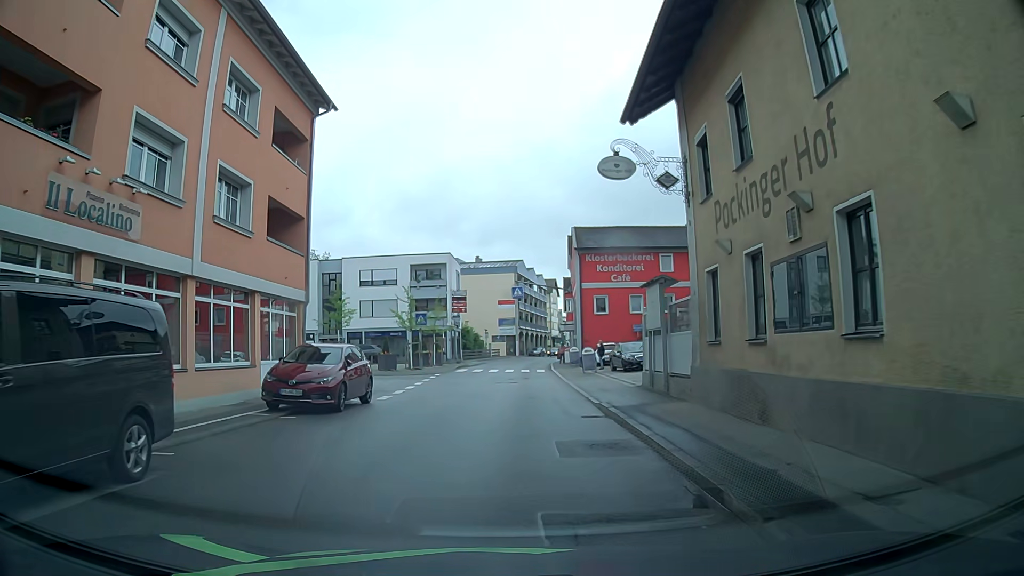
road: secondary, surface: asphalt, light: Day
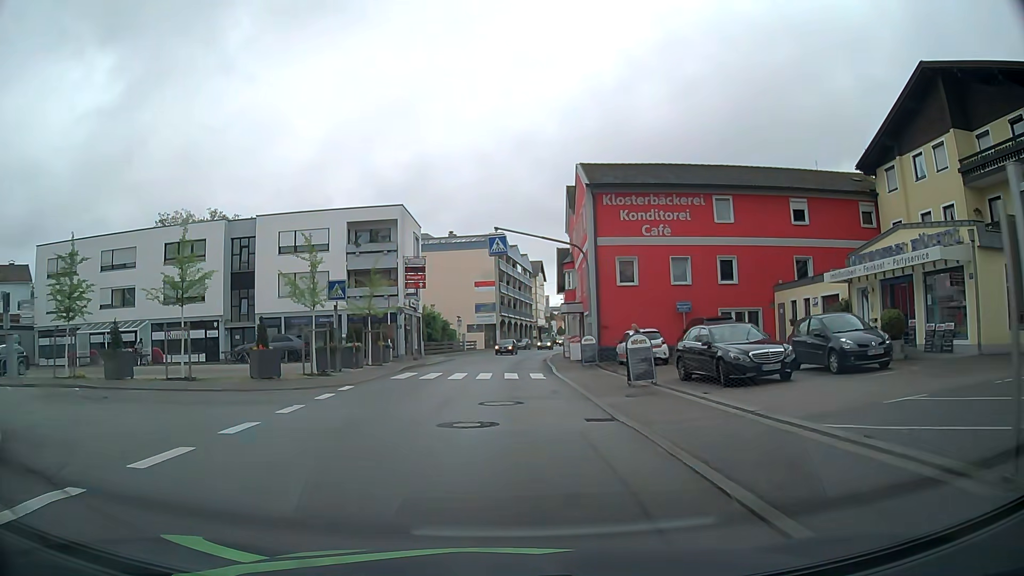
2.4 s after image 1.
(+0.7, +17.8) m; +2°
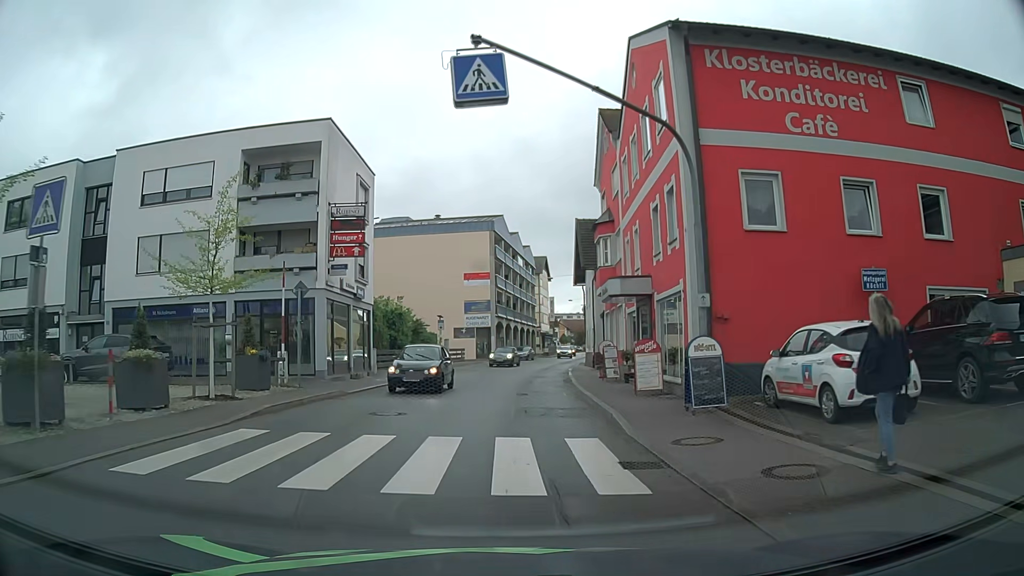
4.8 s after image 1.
(+0.1, +18.0) m; +1°
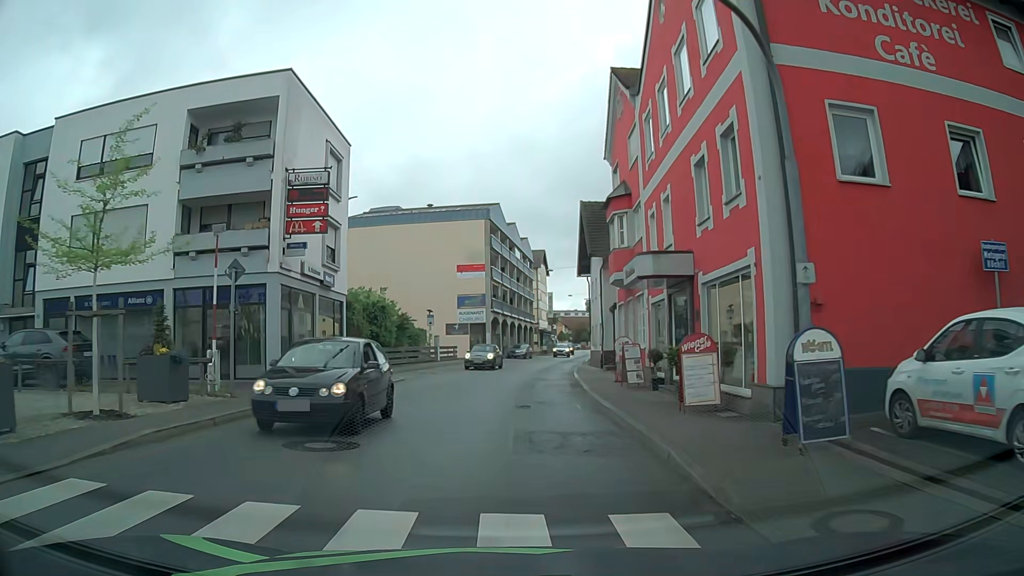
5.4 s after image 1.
(0.0, +4.8) m; +1°
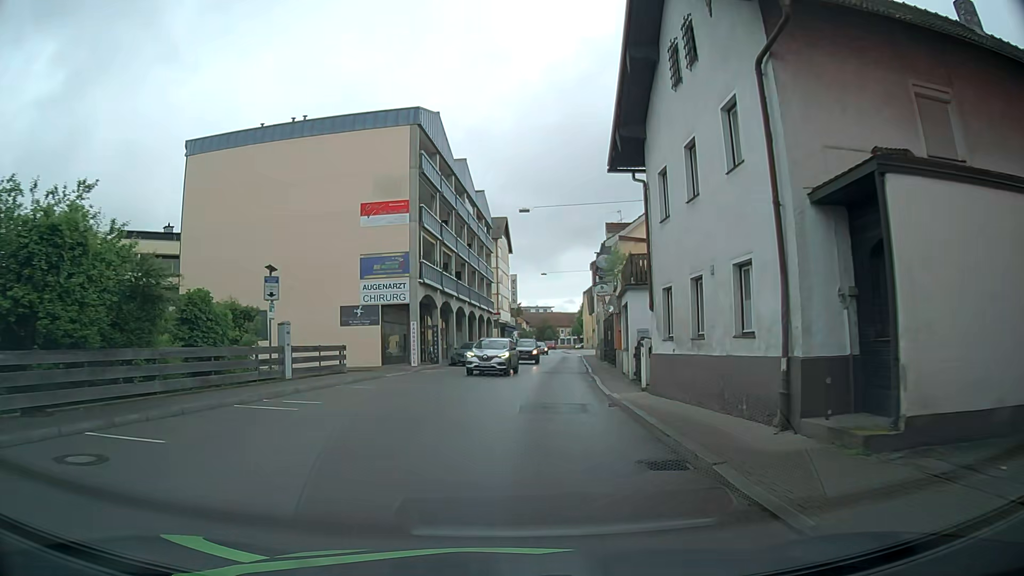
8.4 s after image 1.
(+0.1, +26.3) m; +2°
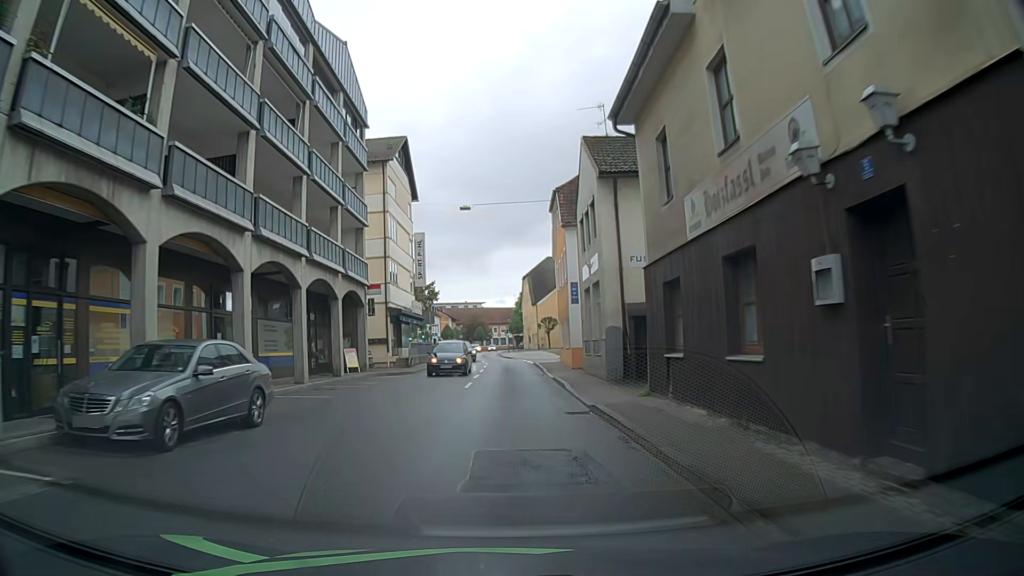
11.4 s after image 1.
(+1.9, +31.5) m; +7°
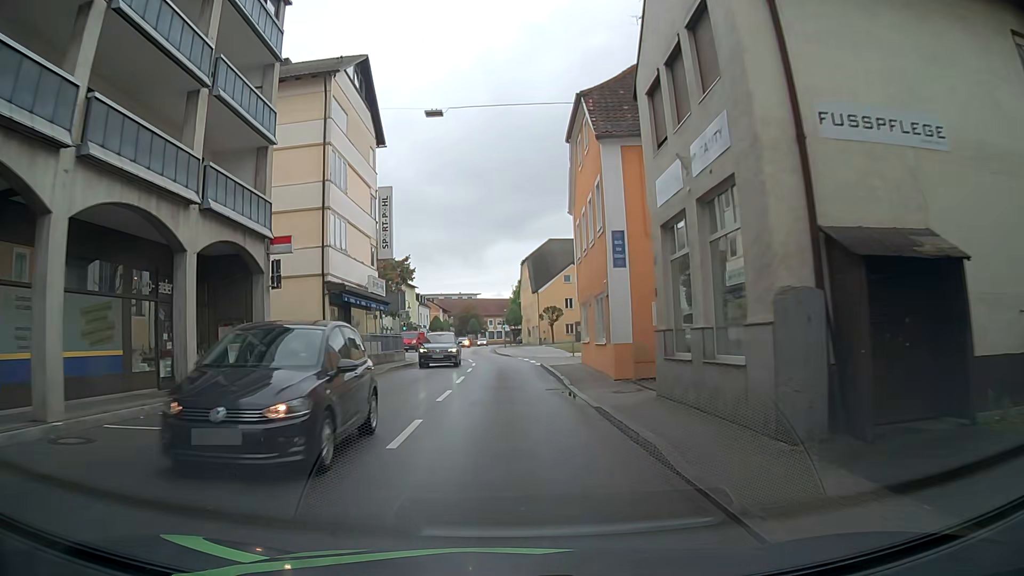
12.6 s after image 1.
(-0.2, +13.3) m; 0°
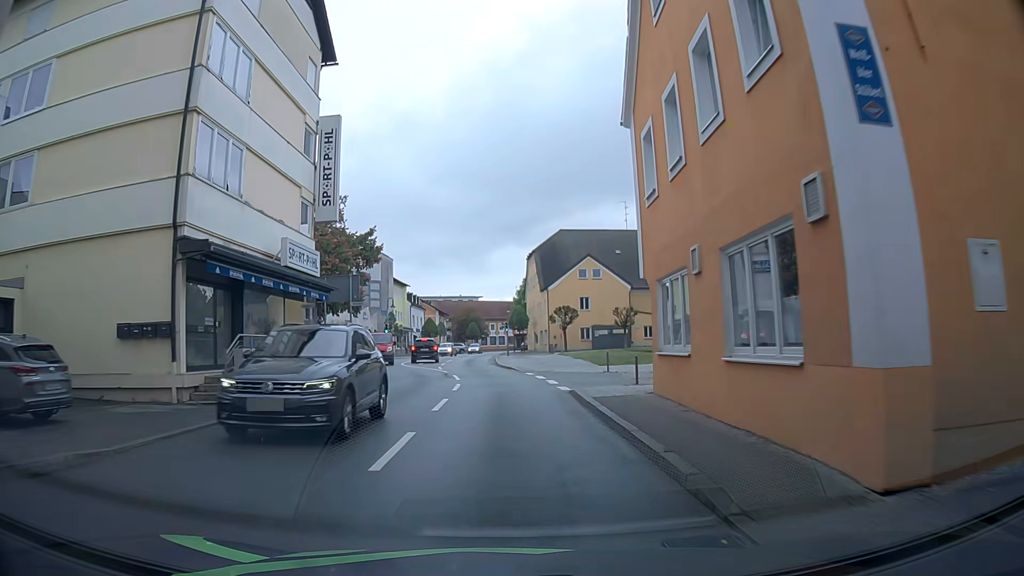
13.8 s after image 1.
(0.0, +13.1) m; 0°
(0, +10) (0, +20) (-1, +30) (-2, +40) (-2, +50) (-3, +60) (-3, +70) (-2, +80) (-2, +90) (-2, +100) m
